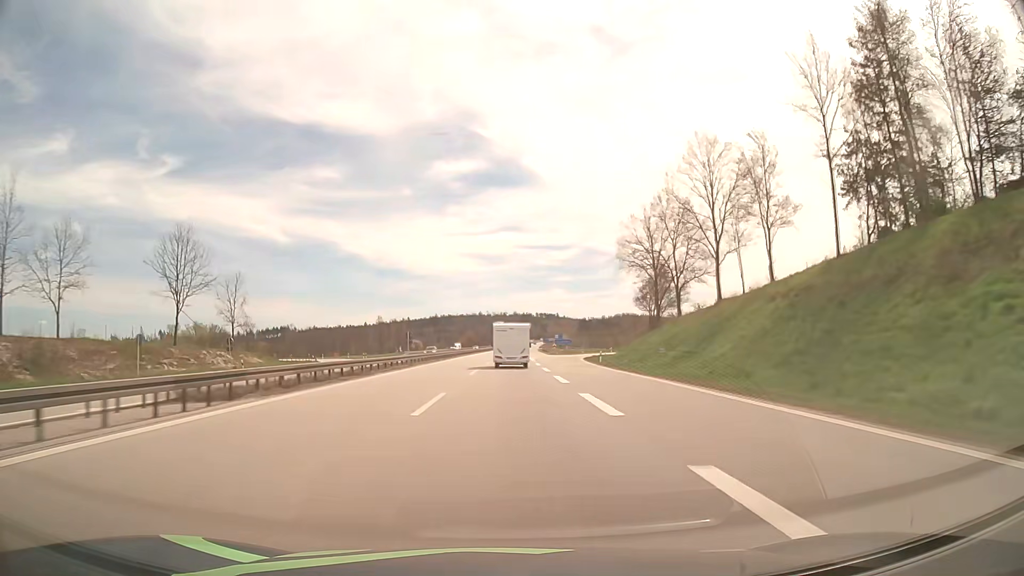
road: motorway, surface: asphalt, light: Day
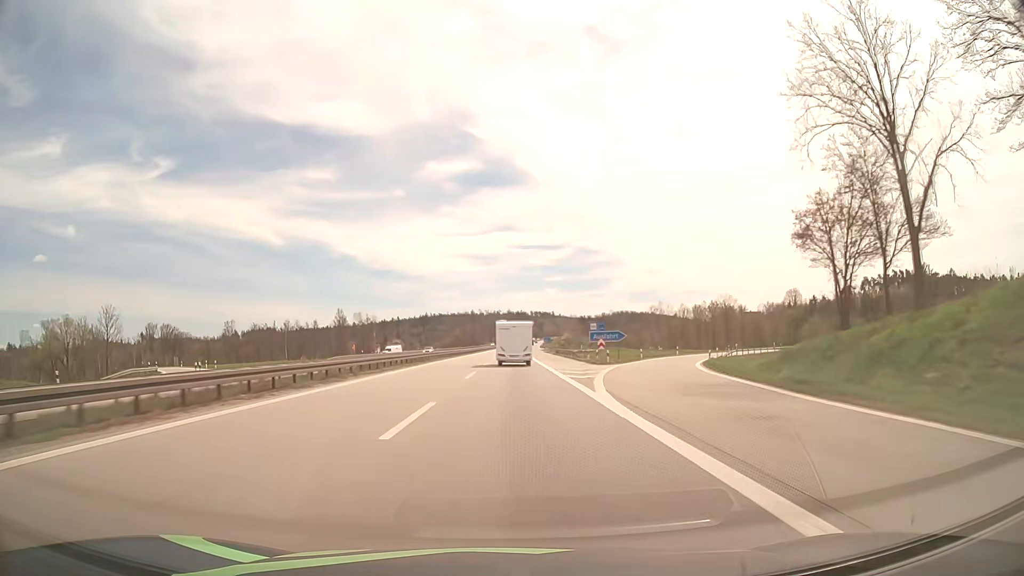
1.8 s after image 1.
(+0.3, +56.9) m; +1°
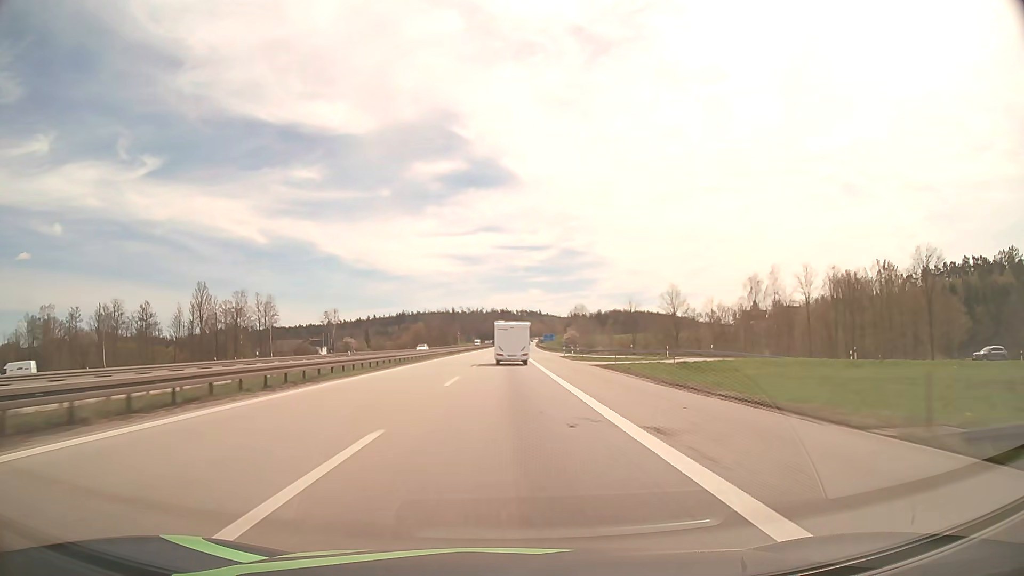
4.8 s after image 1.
(+1.0, +93.9) m; +1°
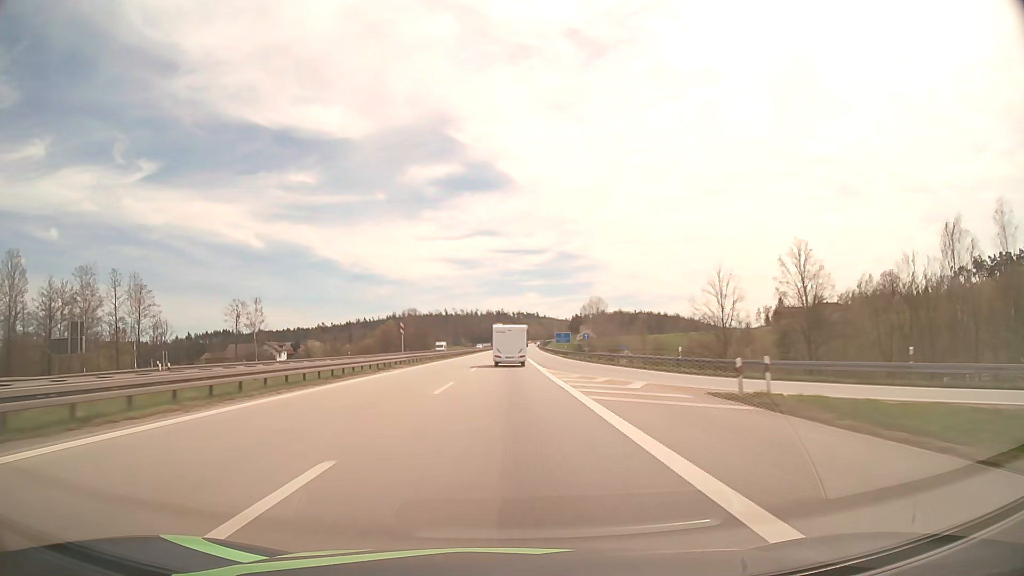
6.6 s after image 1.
(+0.1, +55.9) m; 0°
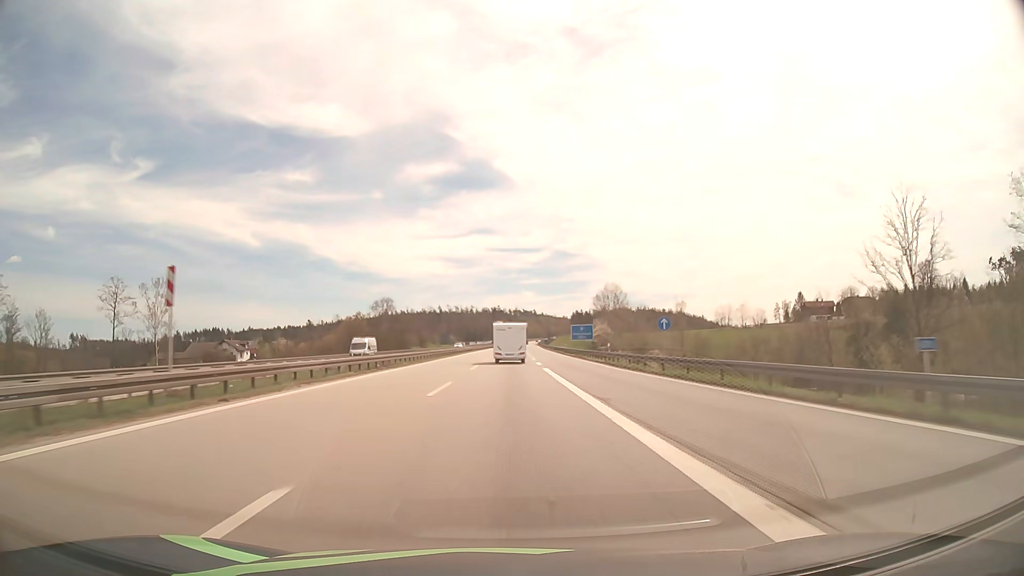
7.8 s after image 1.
(+0.1, +37.1) m; 0°
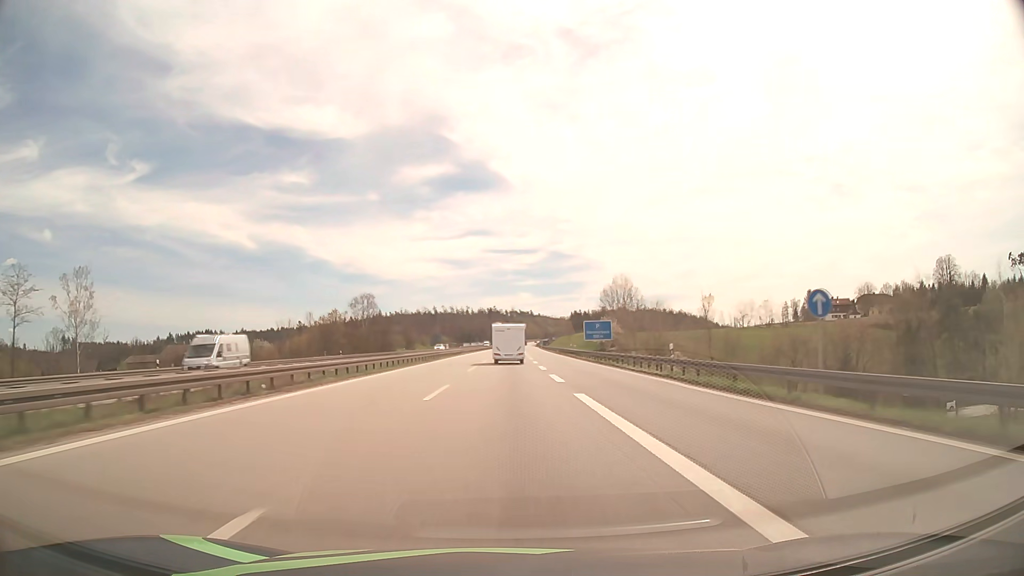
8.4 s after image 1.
(0.0, +18.5) m; 0°
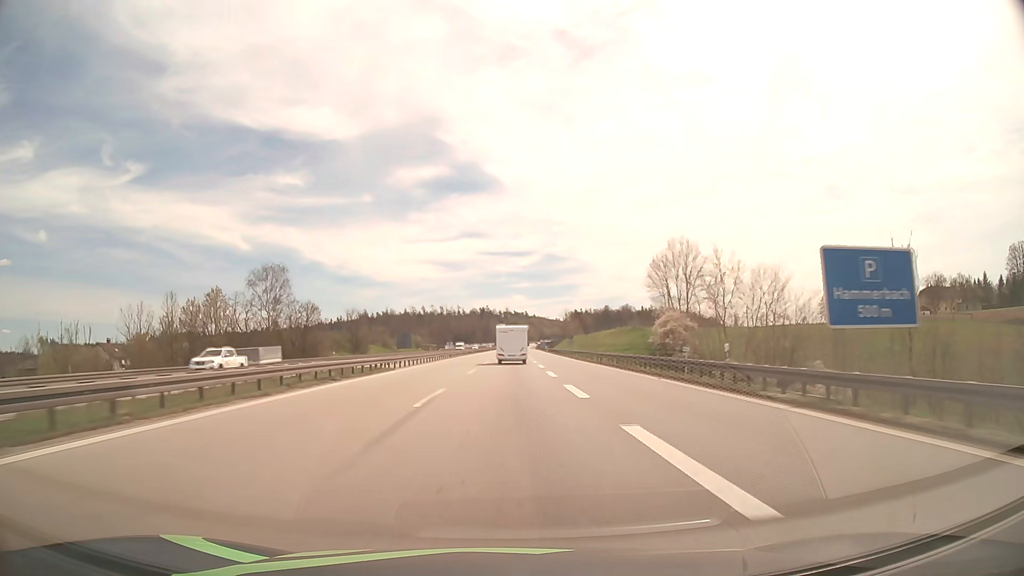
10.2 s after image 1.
(+0.3, +55.2) m; +1°
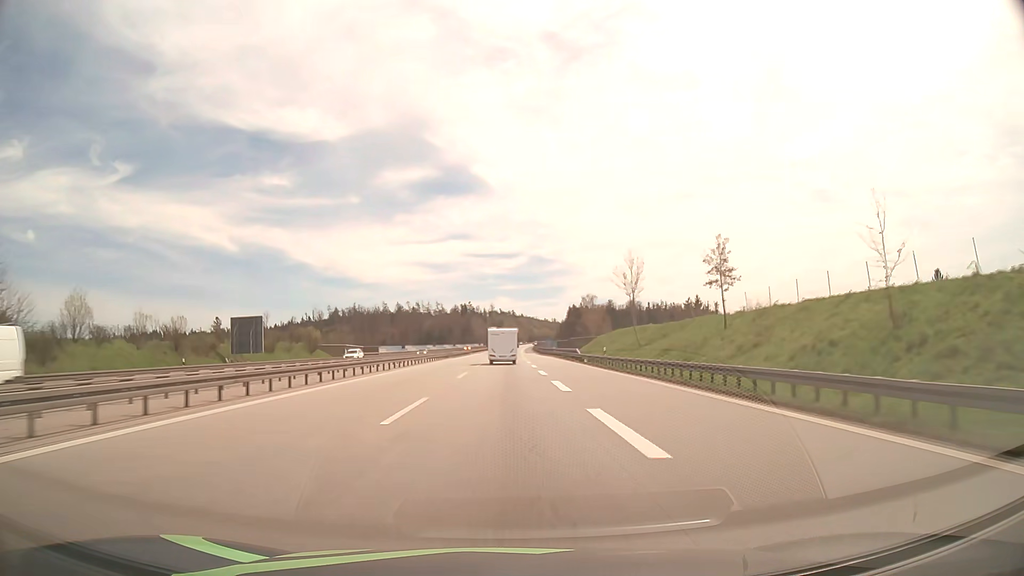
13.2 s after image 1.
(+1.0, +91.9) m; +1°
(0, +10) (0, +20) (0, +30) (0, +40) (0, +50) (0, +60) (0, +70) (0, +80) (0, +90) (+1, +100) m
